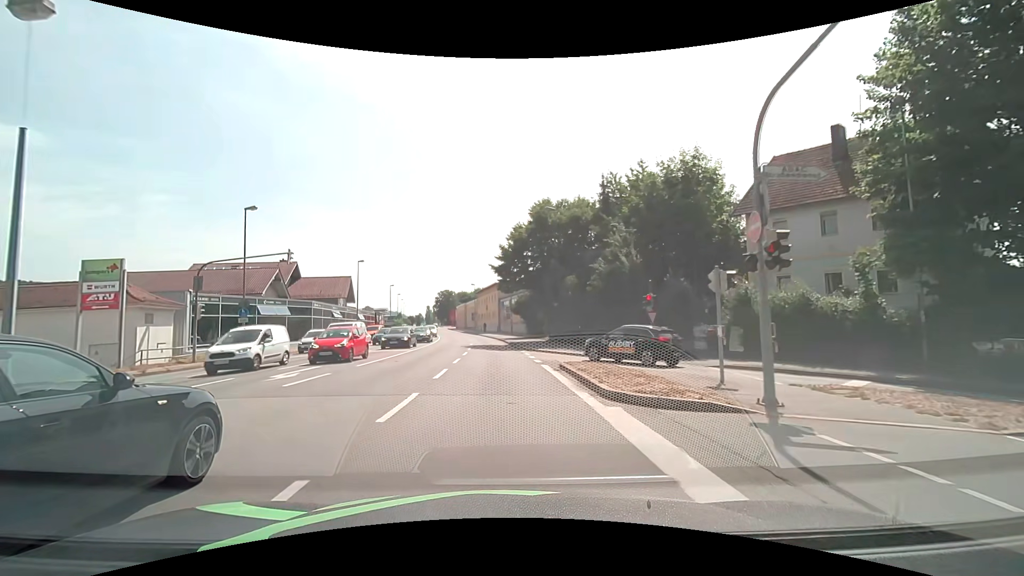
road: primary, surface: asphalt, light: Day
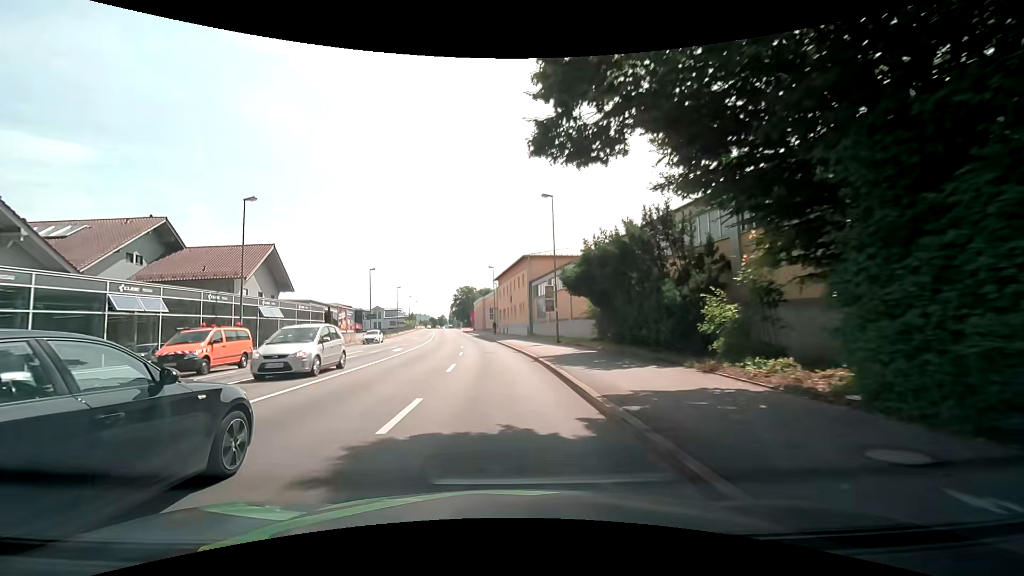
(-0.7, +34.2) m; -3°
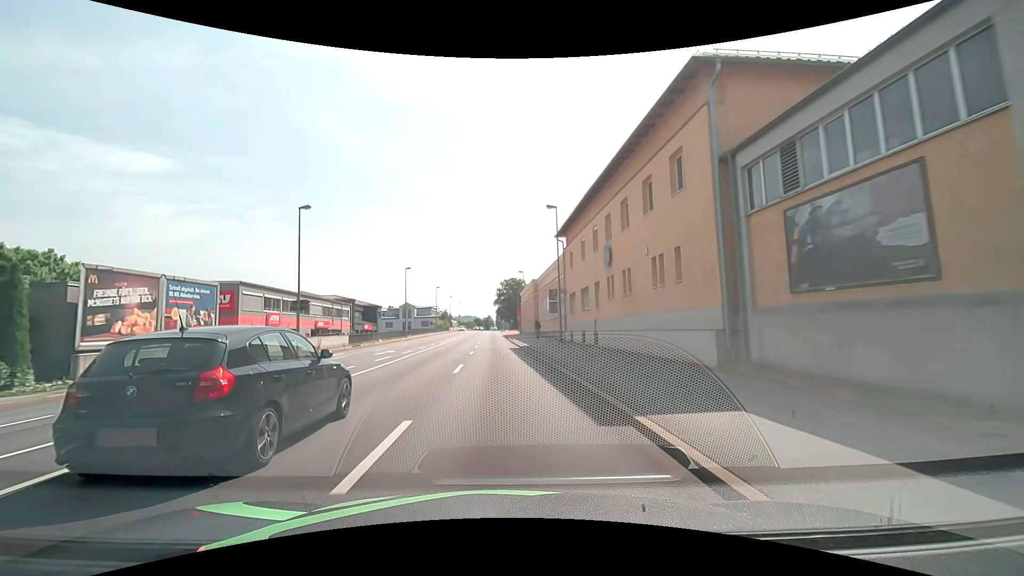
(-1.7, +38.8) m; -5°
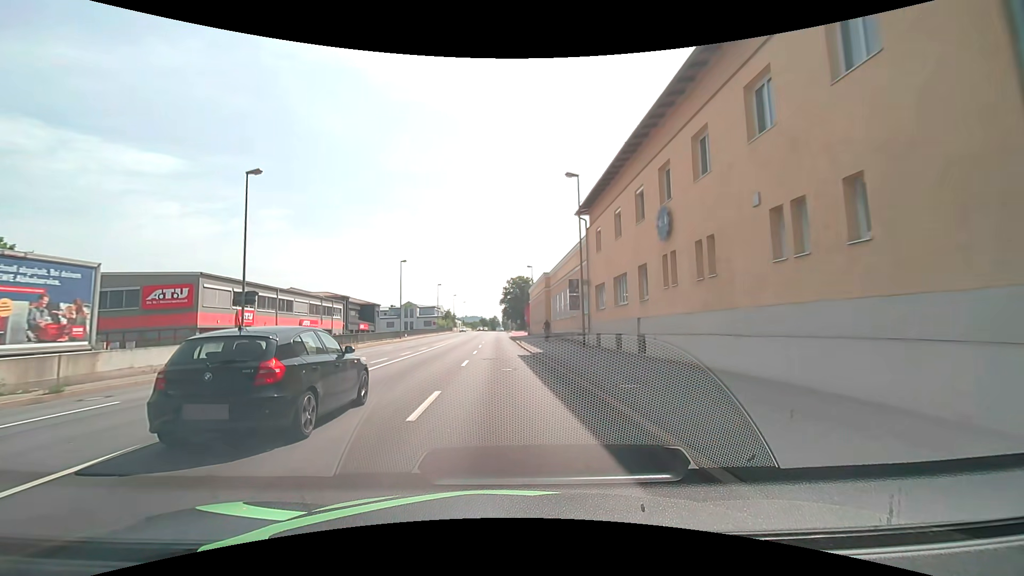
(-0.1, +7.9) m; -1°
